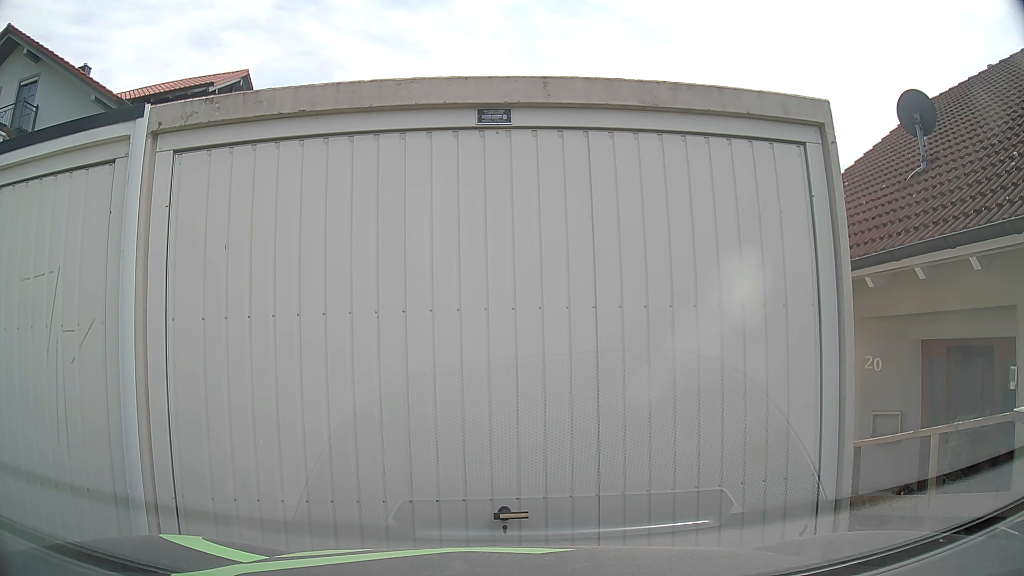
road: residential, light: Day
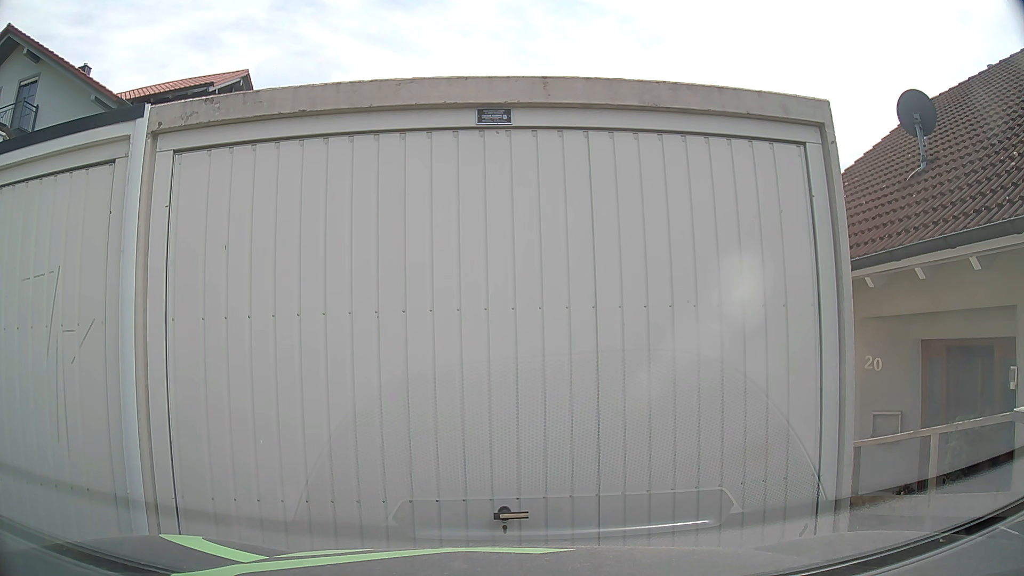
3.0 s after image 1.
(0.0, 0.0) m; 0°
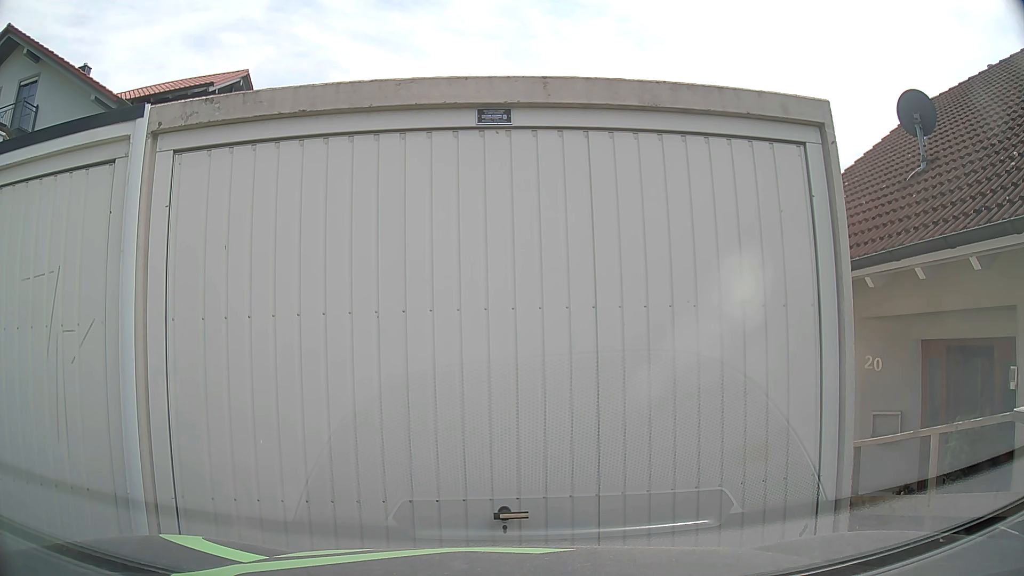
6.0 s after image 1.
(0.0, 0.0) m; 0°
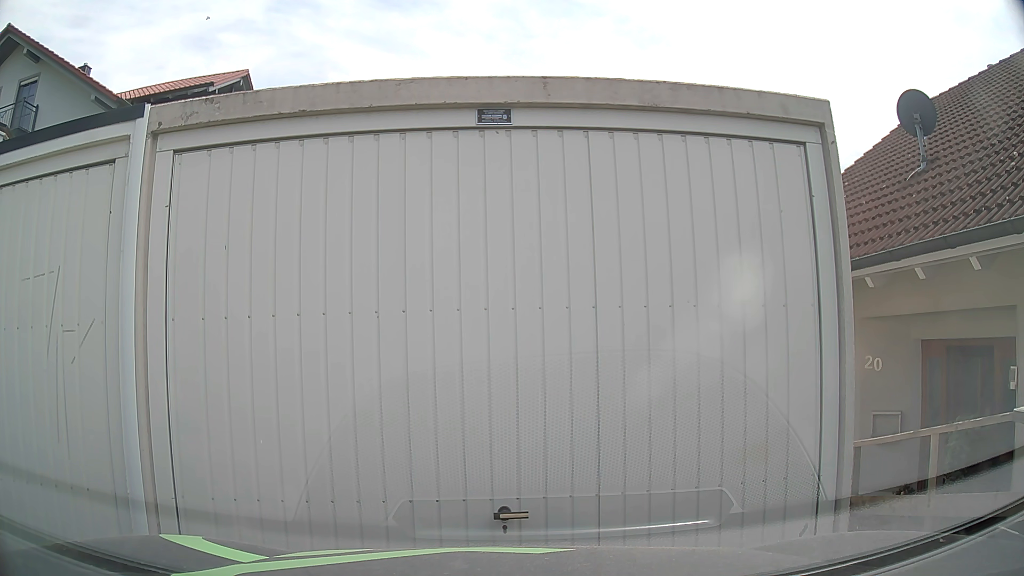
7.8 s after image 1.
(0.0, 0.0) m; 0°
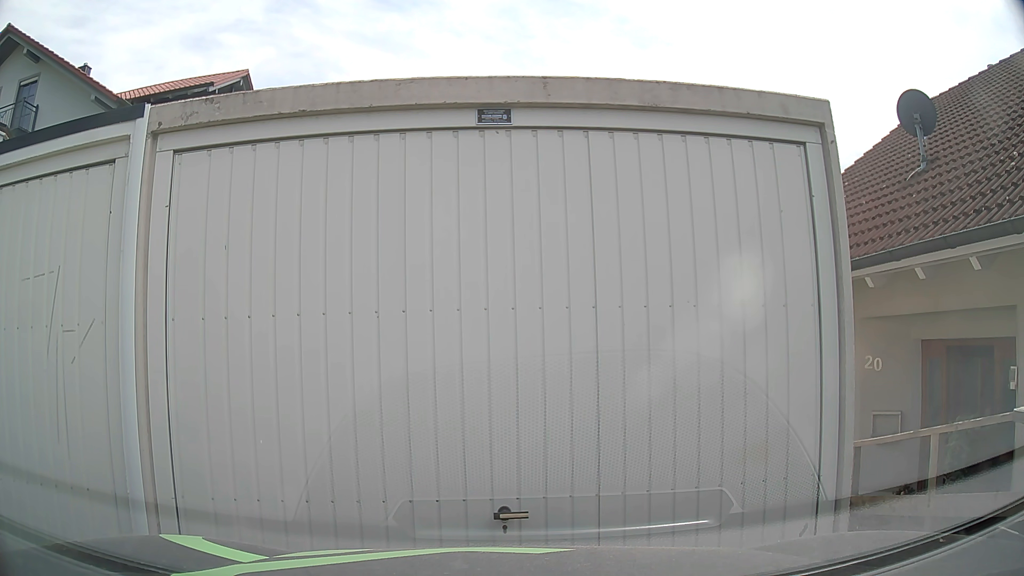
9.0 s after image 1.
(0.0, 0.0) m; 0°
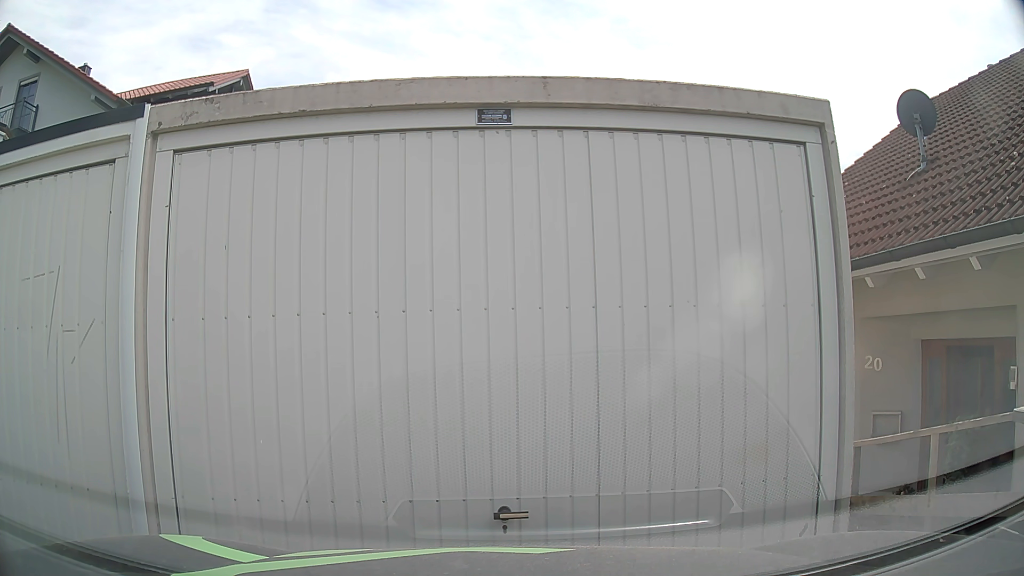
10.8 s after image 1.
(0.0, 0.0) m; 0°
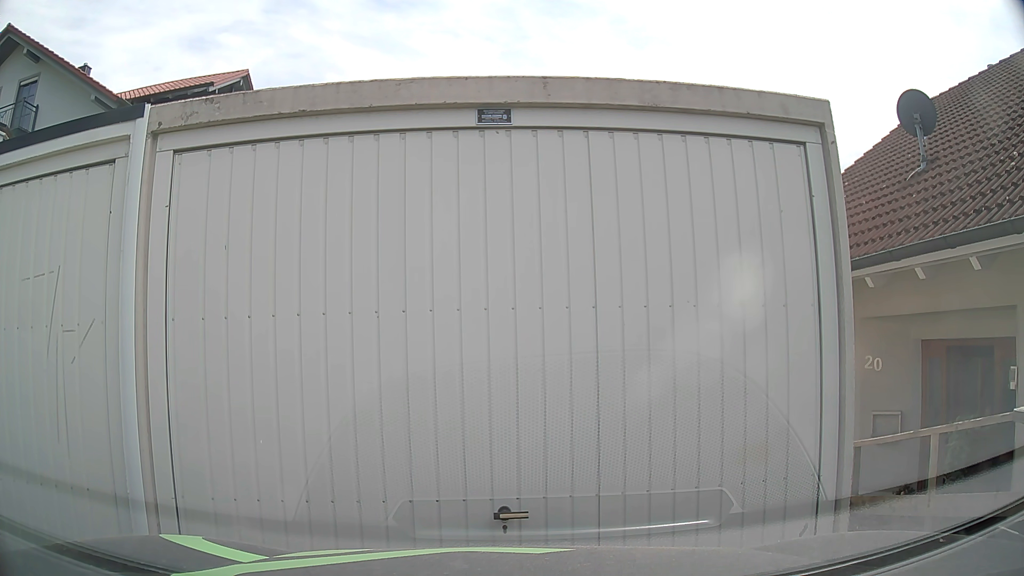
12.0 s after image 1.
(0.0, 0.0) m; 0°
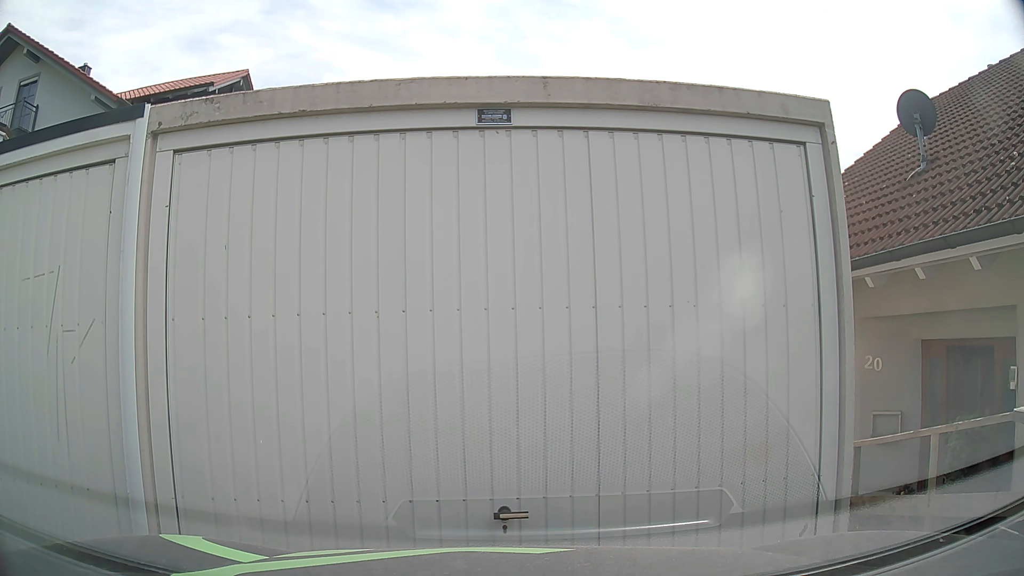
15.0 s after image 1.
(0.0, 0.0) m; 0°
